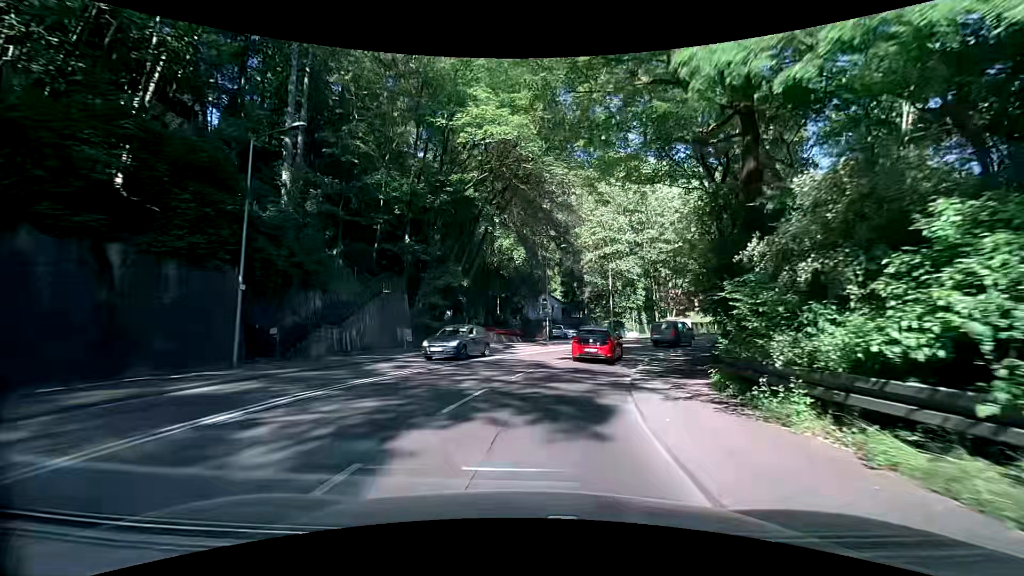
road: secondary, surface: asphalt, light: Day
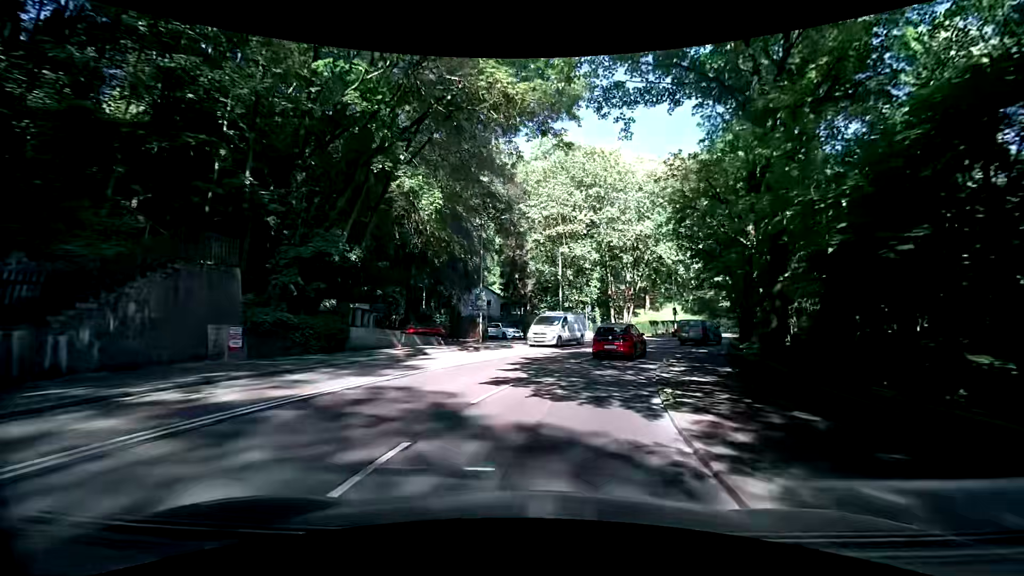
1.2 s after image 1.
(+0.5, +11.1) m; +5°
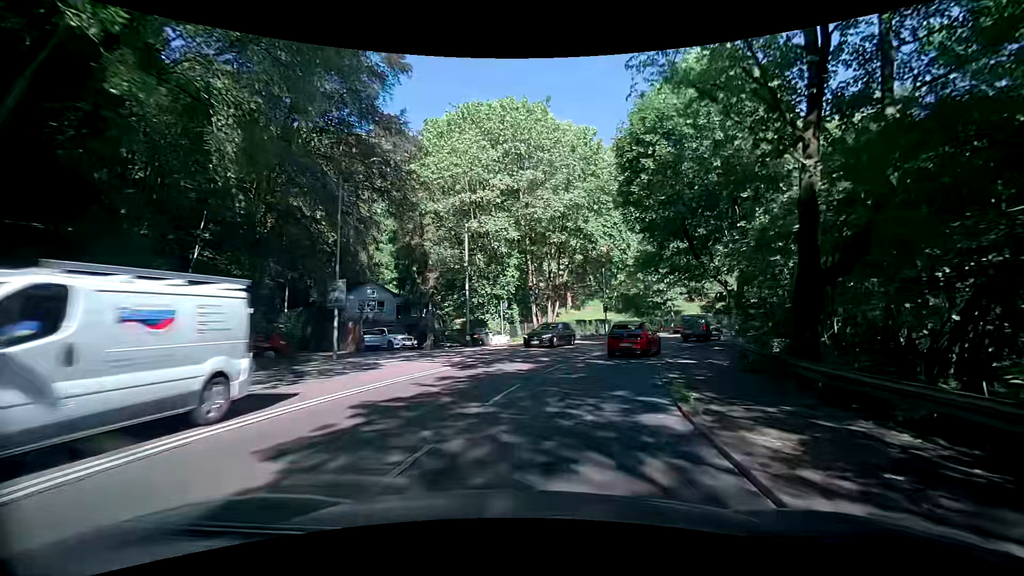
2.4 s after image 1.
(+1.1, +11.9) m; +11°
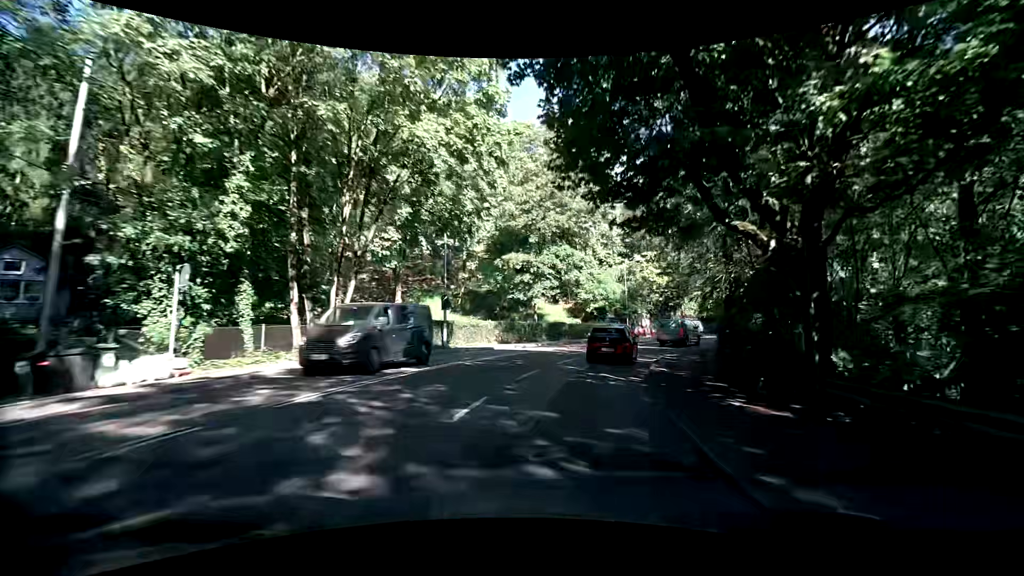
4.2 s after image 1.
(+2.8, +19.6) m; +17°
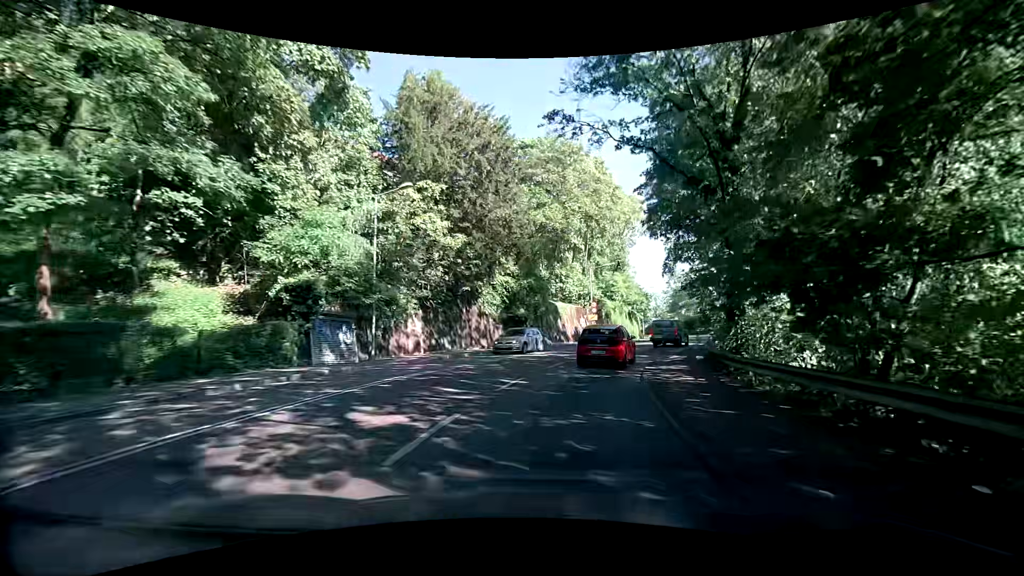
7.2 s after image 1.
(+7.0, +30.0) m; +25°
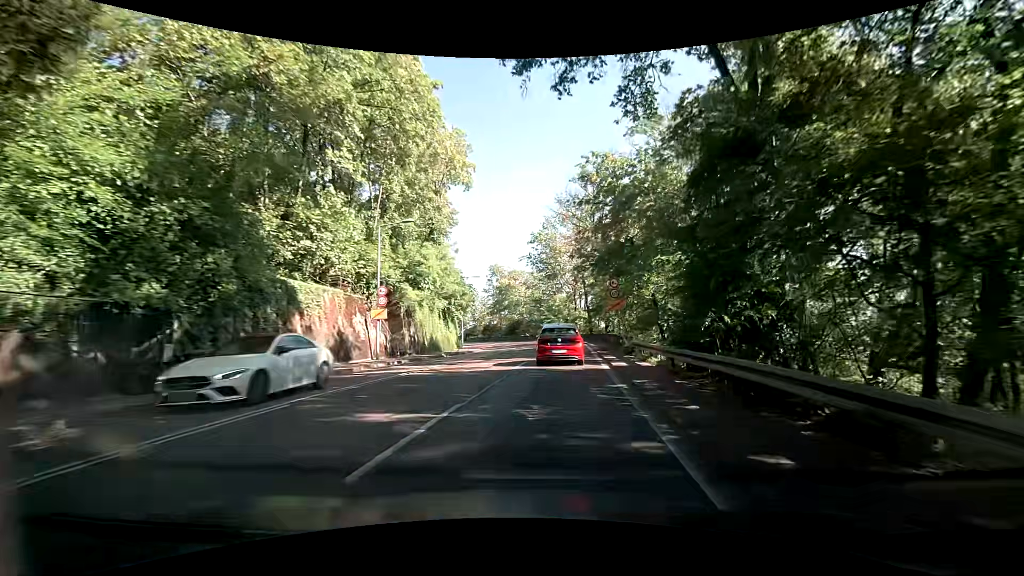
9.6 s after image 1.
(+4.8, +24.3) m; +21°
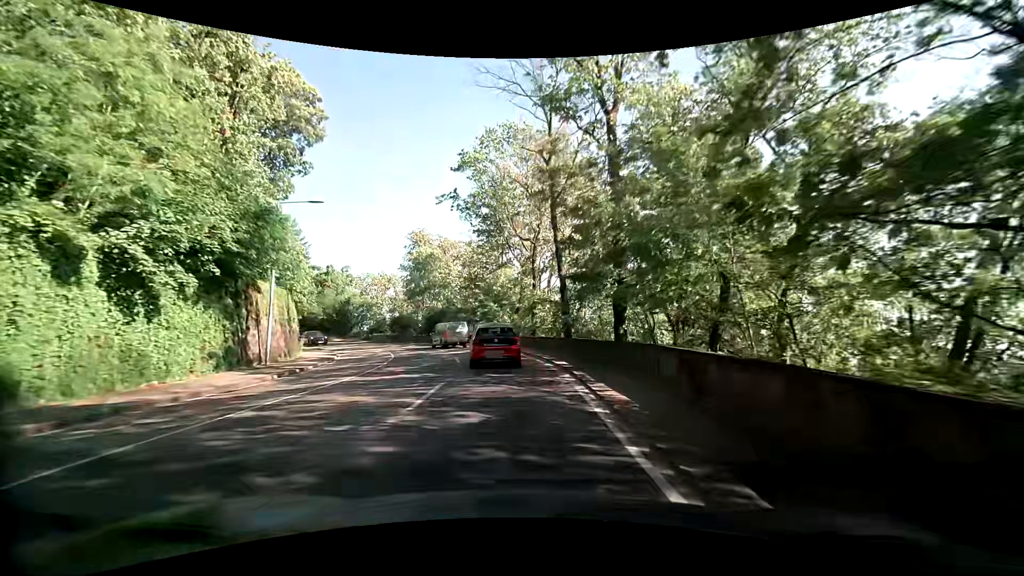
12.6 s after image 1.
(+3.3, +32.6) m; +6°
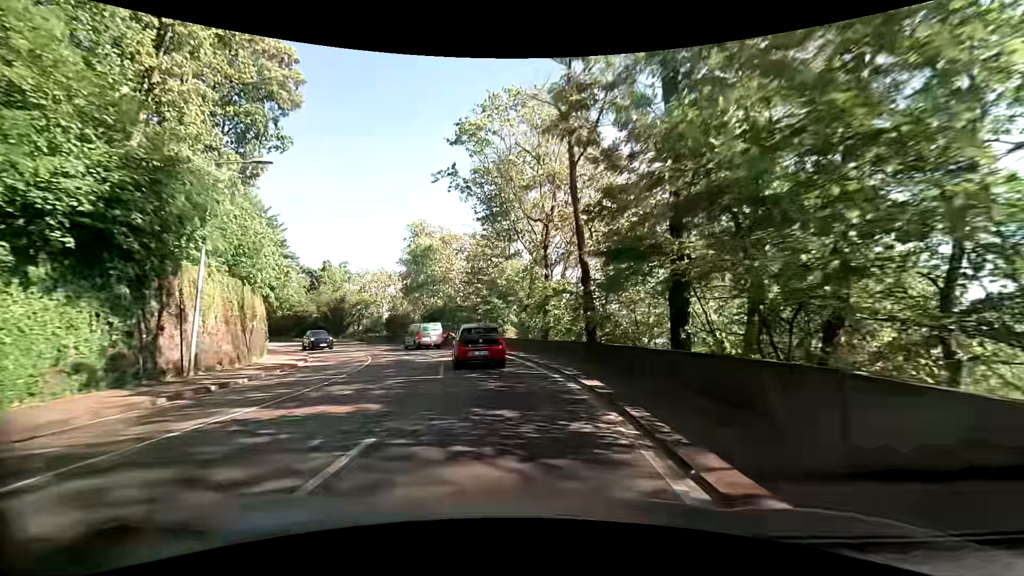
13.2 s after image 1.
(0.0, +6.4) m; -1°
(0, +10) (-1, +20) (-4, +30) (-7, +39) (-12, +48) (-18, +56) (-24, +64) (-31, +70) (-39, +77) (-47, +83) m
